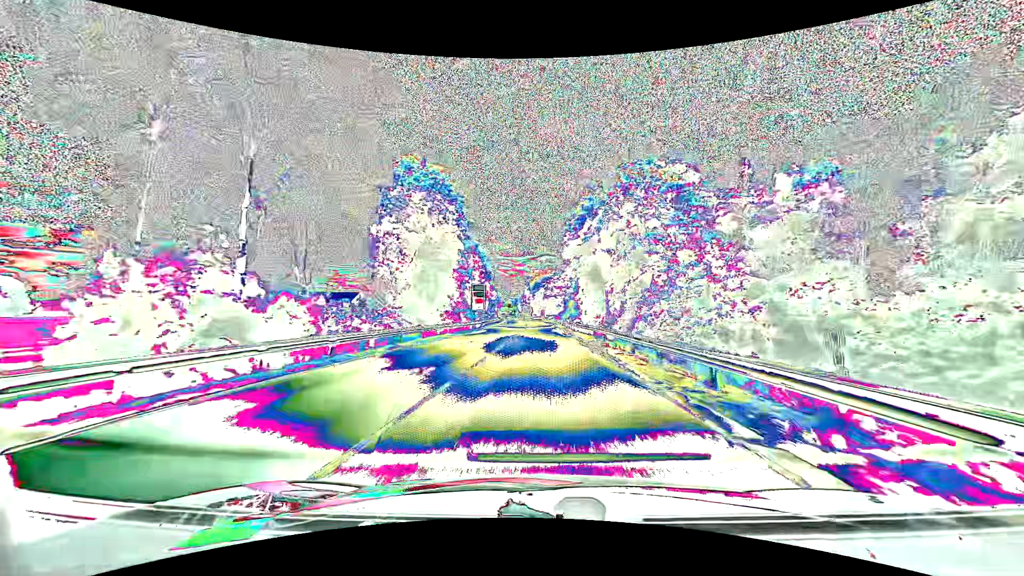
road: primary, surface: asphalt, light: Day
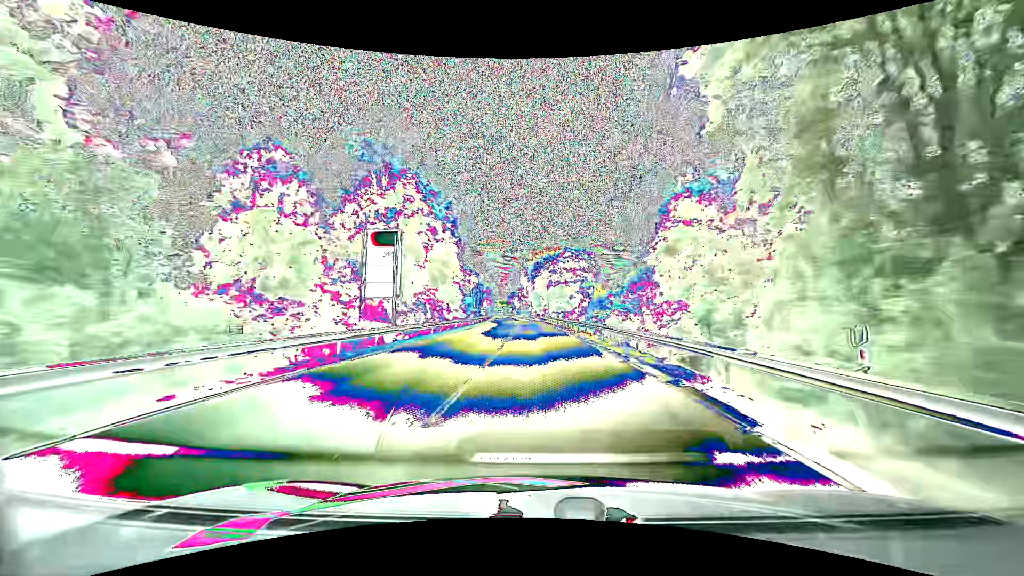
(0.0, +48.2) m; 0°
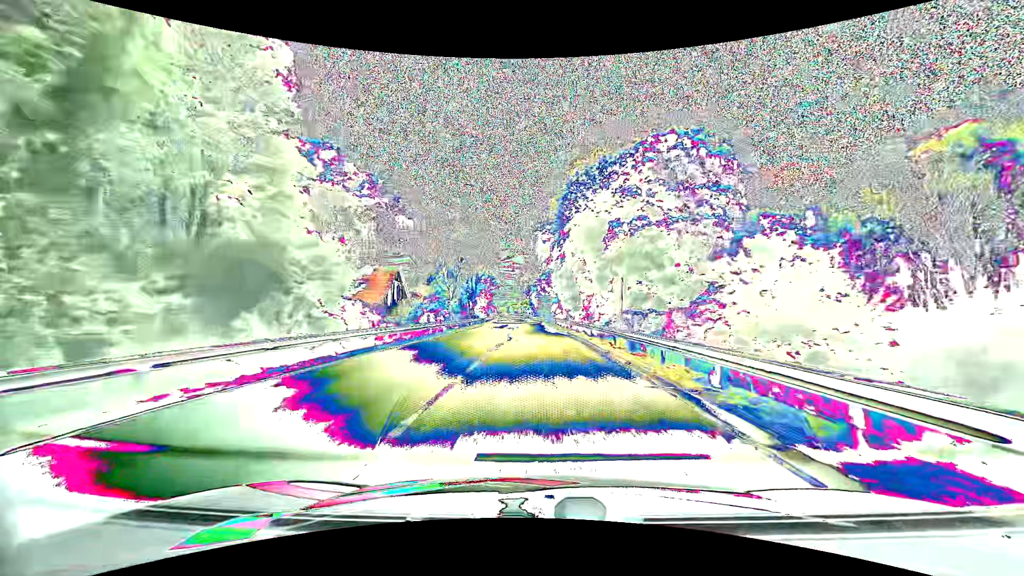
(-1.1, +60.4) m; -3°
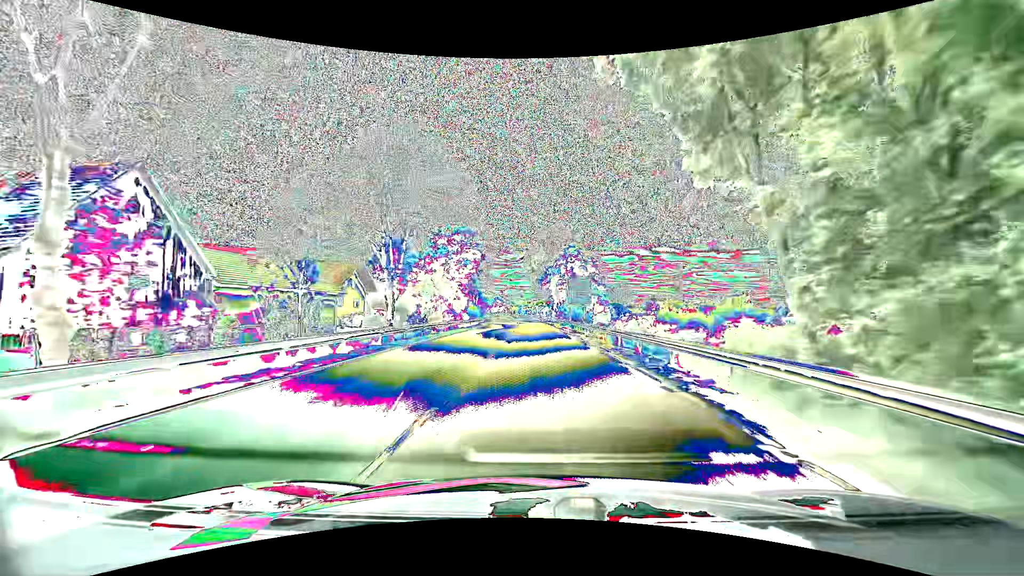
(-1.2, +60.4) m; -2°
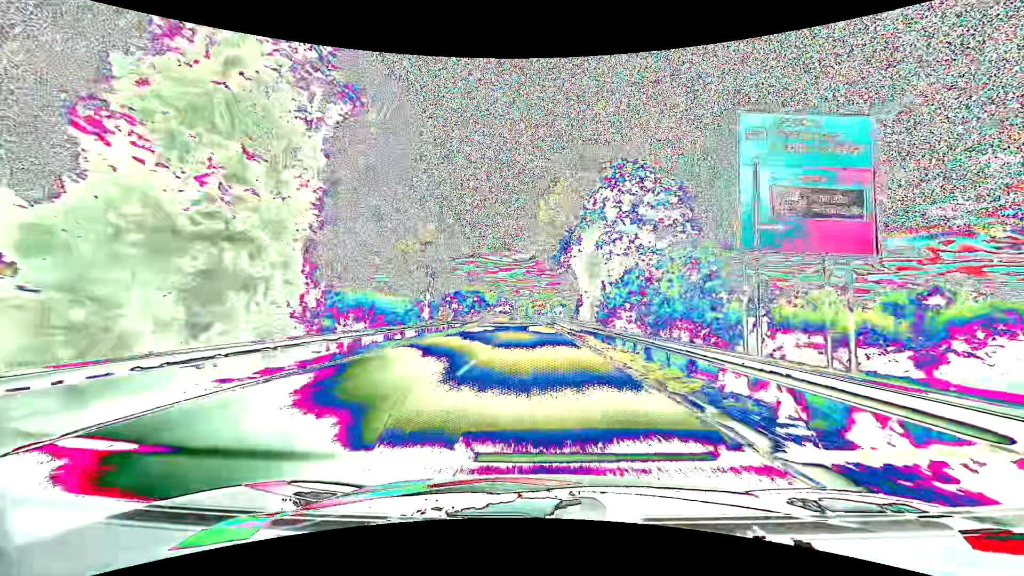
(-0.3, +48.4) m; -1°
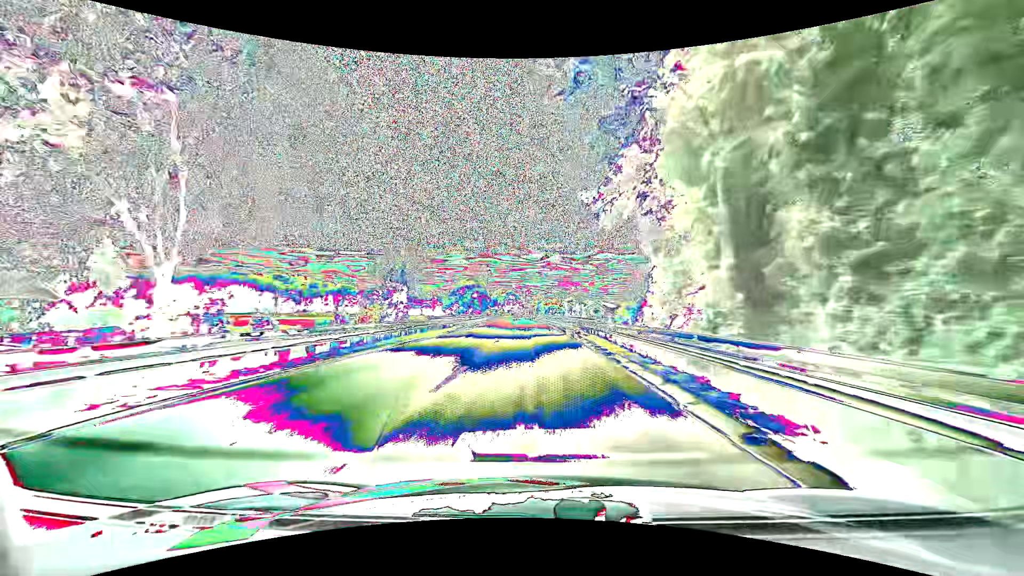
(-0.5, +36.3) m; -2°
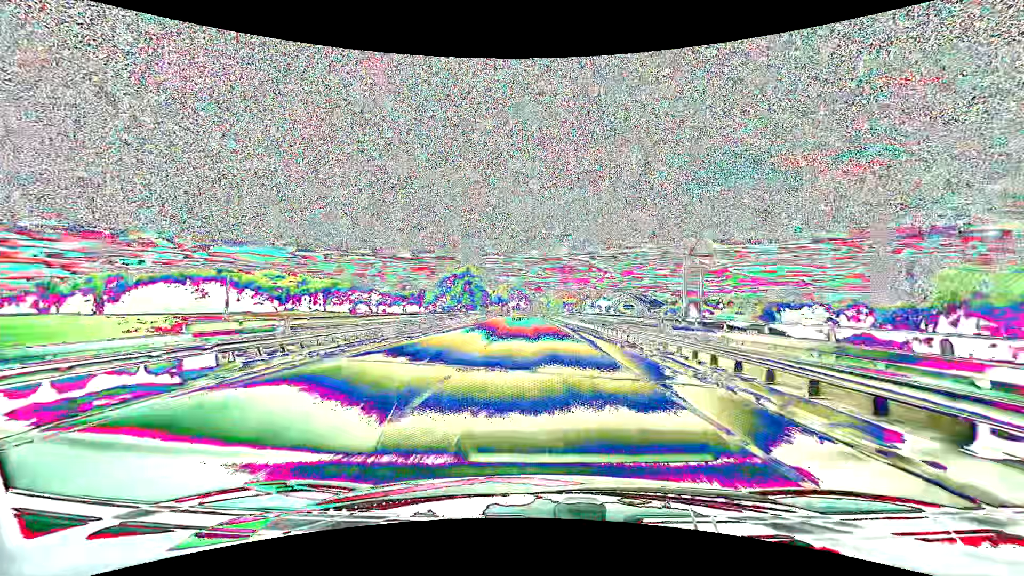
(-0.2, +36.2) m; -1°
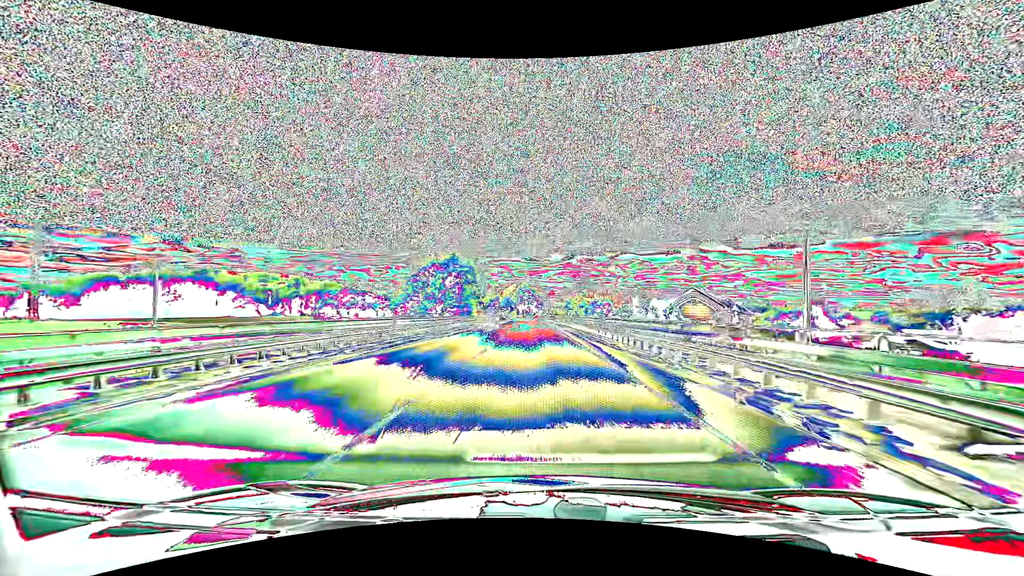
(-0.4, +36.1) m; -1°
(0, +10) (0, +20) (0, +30) (-1, +40) (-1, +50) (-1, +60) (-2, +70) (-2, +80) (-3, +90) (-3, +100) m
